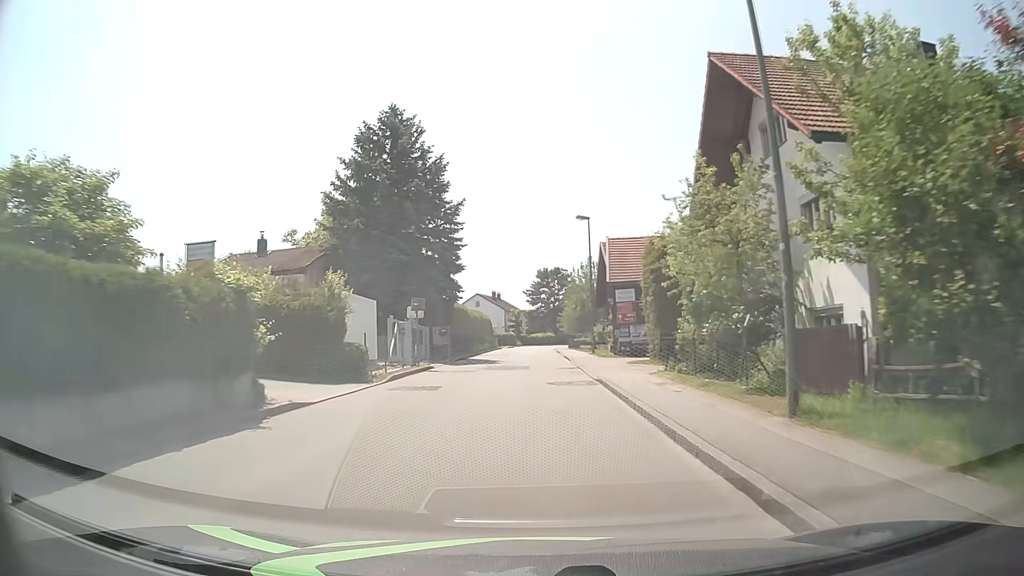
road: unclassified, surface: asphalt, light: Day
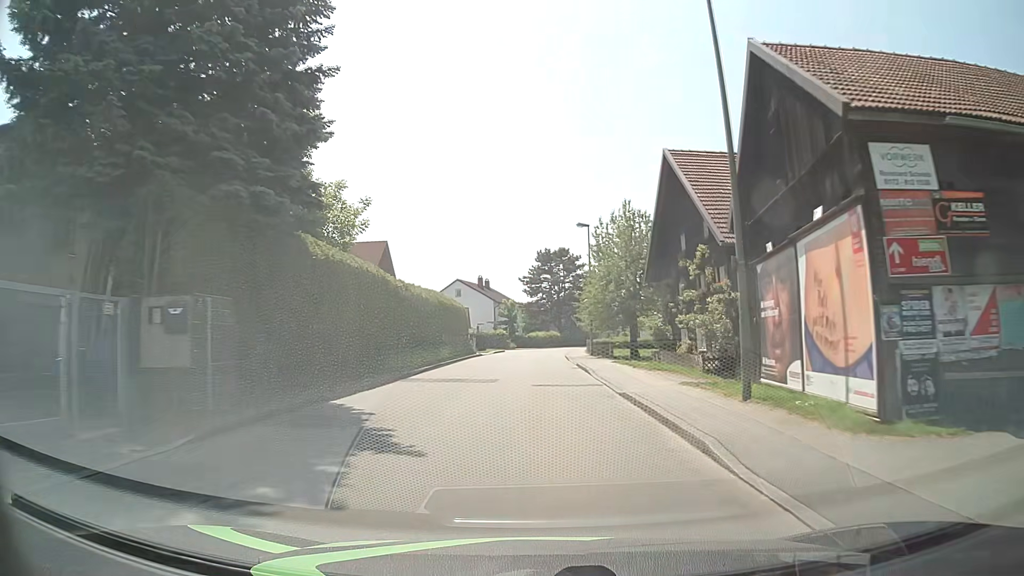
(-0.2, +28.3) m; 0°
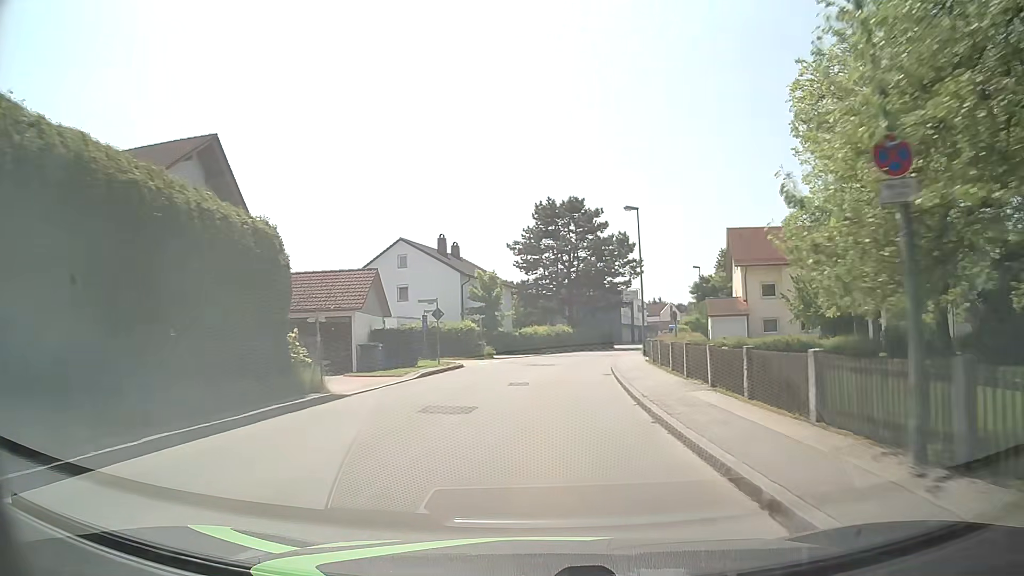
(+0.2, +36.3) m; 0°
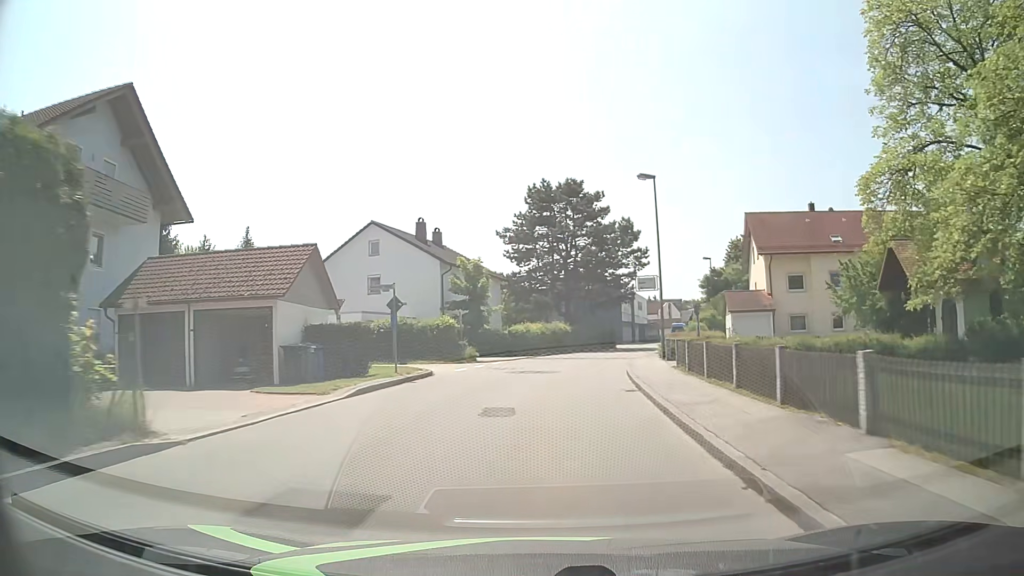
(0.0, +7.3) m; +1°
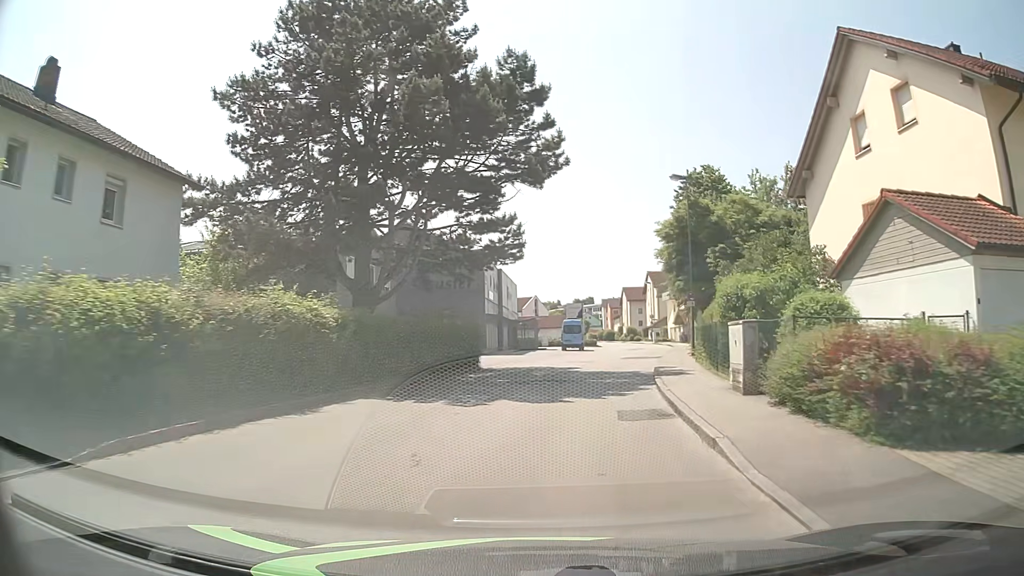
(+3.3, +35.2) m; +12°
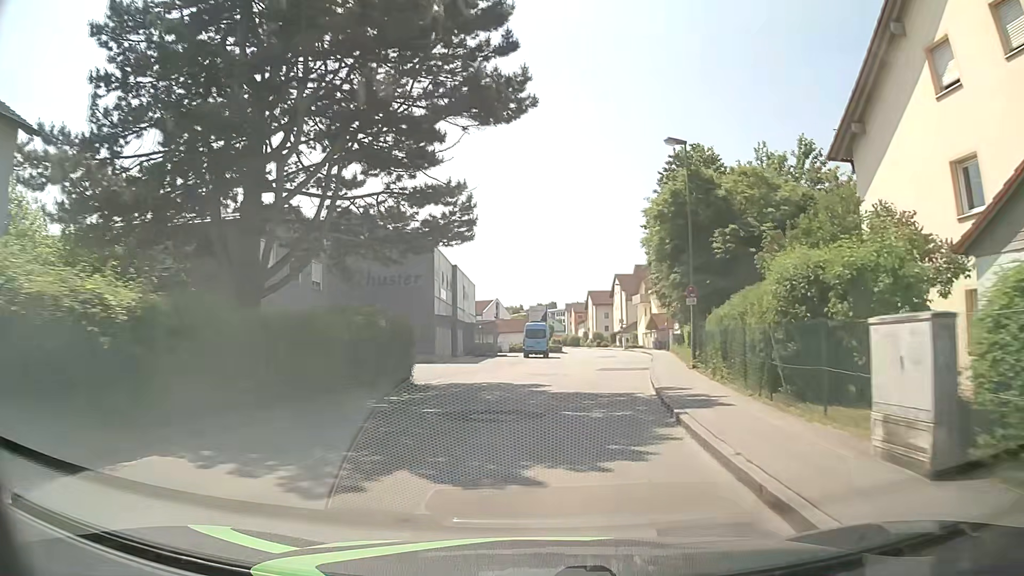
(+0.2, +6.9) m; +3°
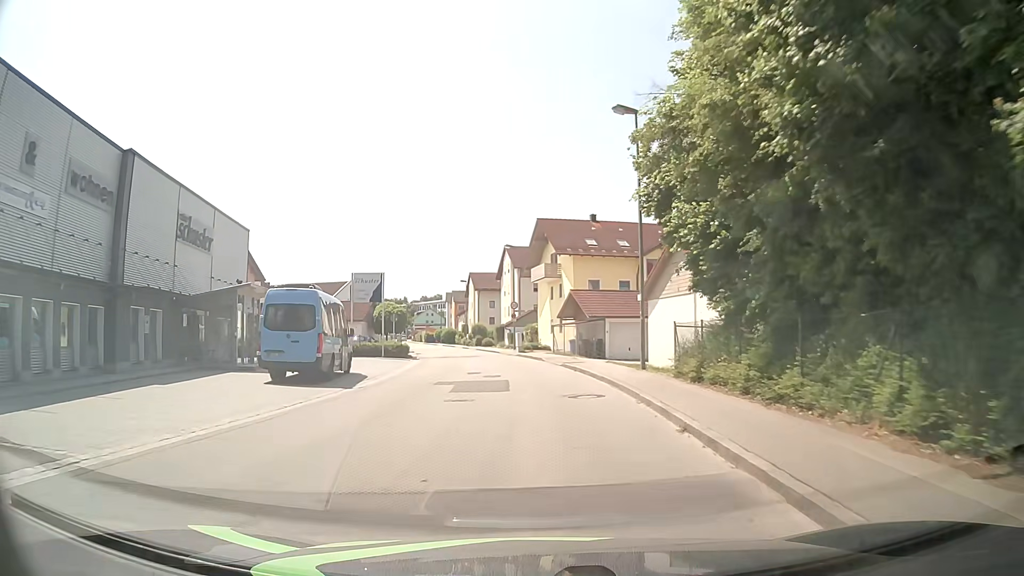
(+3.5, +32.7) m; +10°
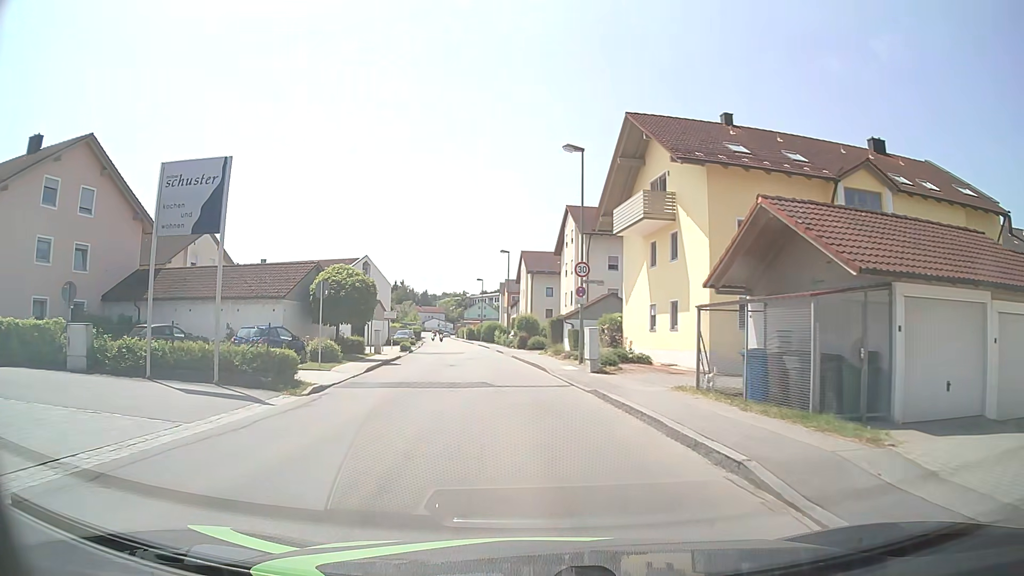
(-0.9, +27.3) m; -6°
(0, +10) (-1, +20) (-2, +30) (-3, +40) (-4, +50) (-6, +60) (-7, +70) (-9, +79) (-10, +89) (-12, +99) m
